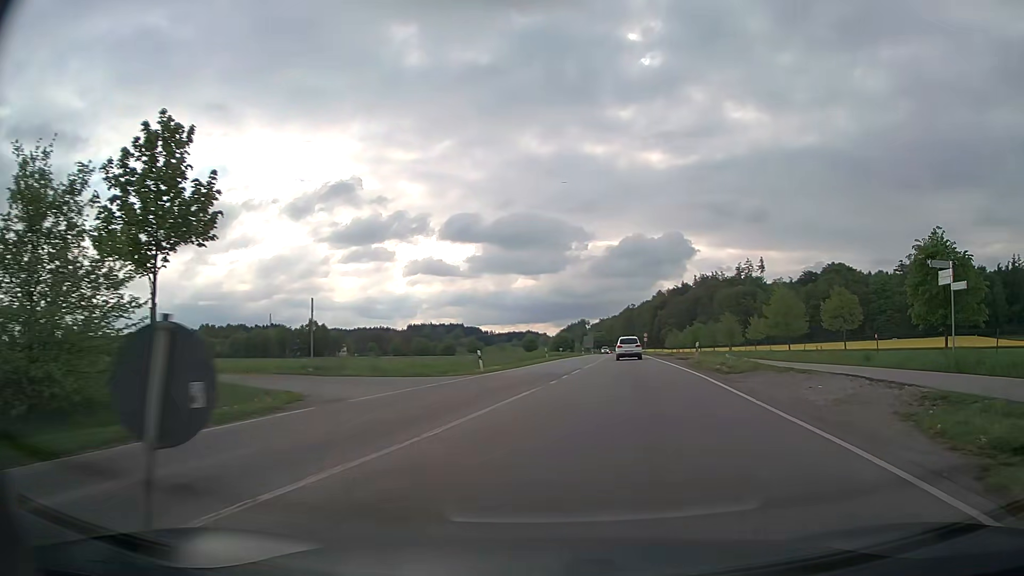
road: secondary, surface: asphalt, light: Day
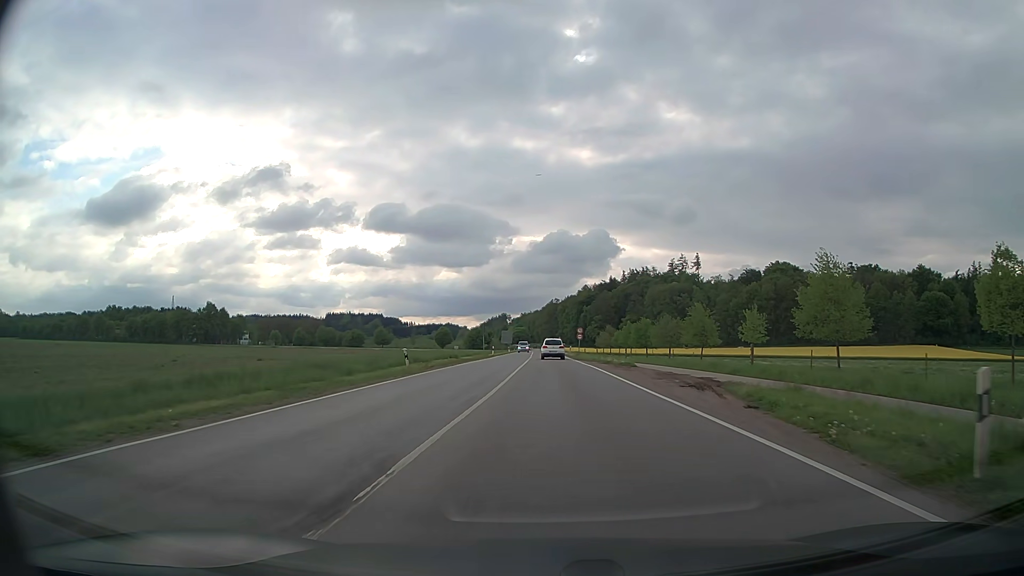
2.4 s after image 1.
(+3.0, +26.8) m; +8°
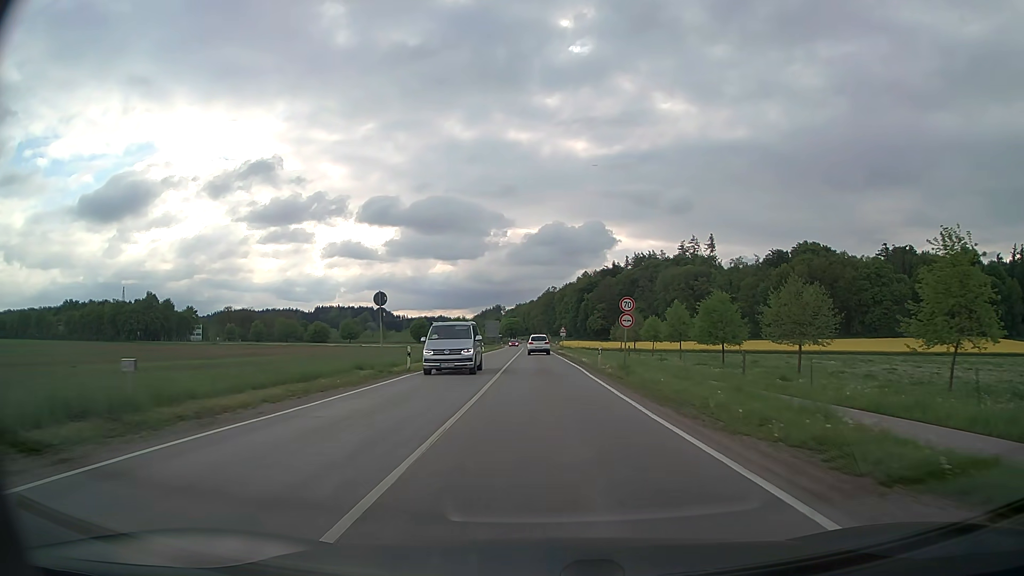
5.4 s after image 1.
(+0.4, +43.3) m; 0°
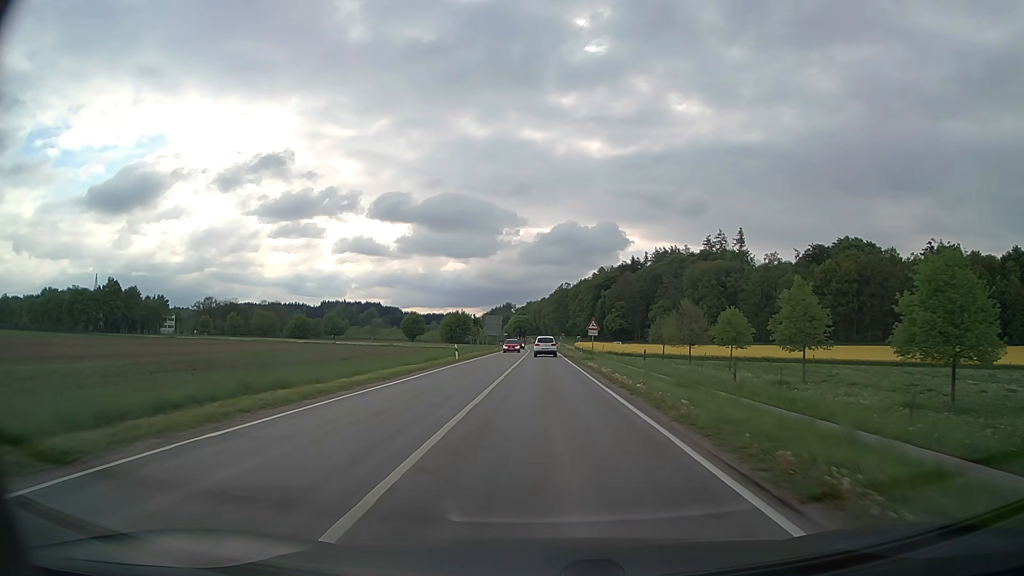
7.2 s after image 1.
(-0.2, +30.8) m; -1°
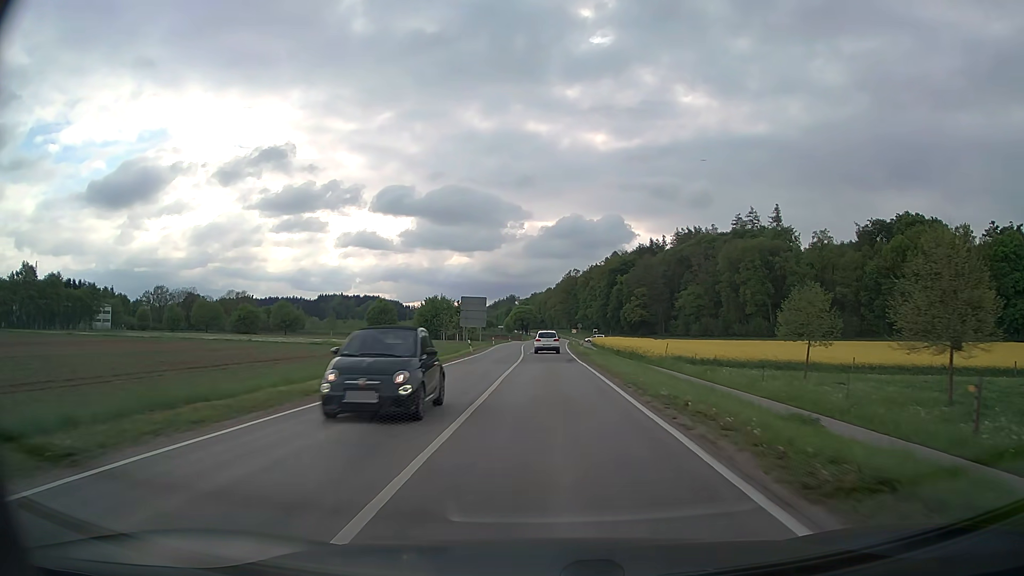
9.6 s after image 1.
(+0.1, +44.8) m; 0°
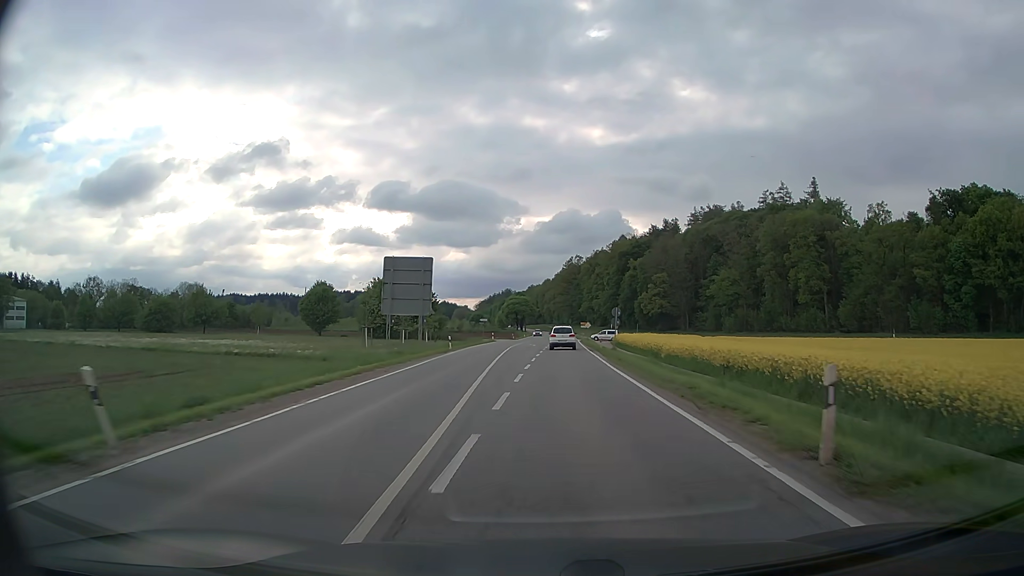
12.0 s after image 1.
(-0.2, +41.6) m; 0°
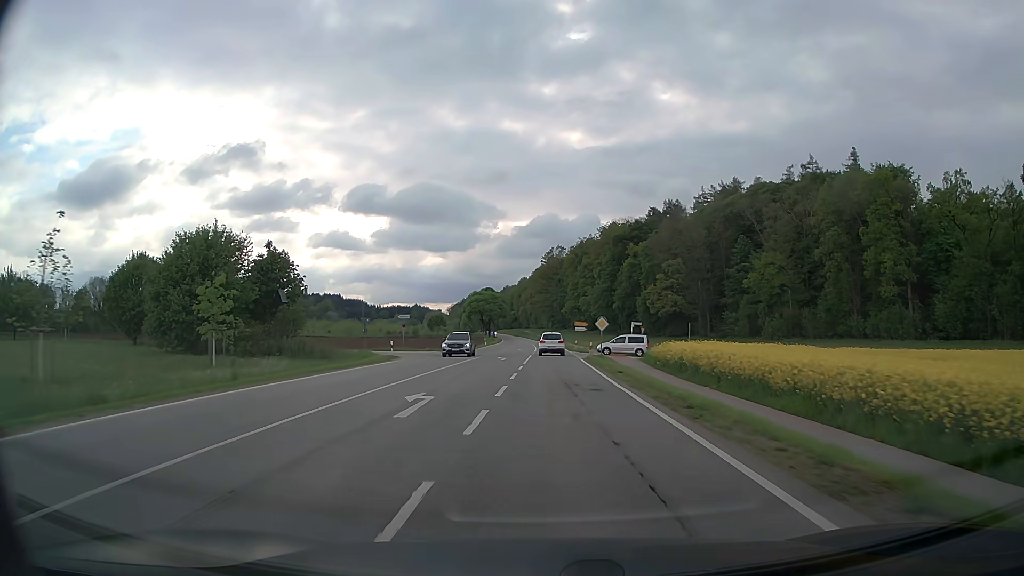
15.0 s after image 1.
(+1.3, +49.4) m; +2°
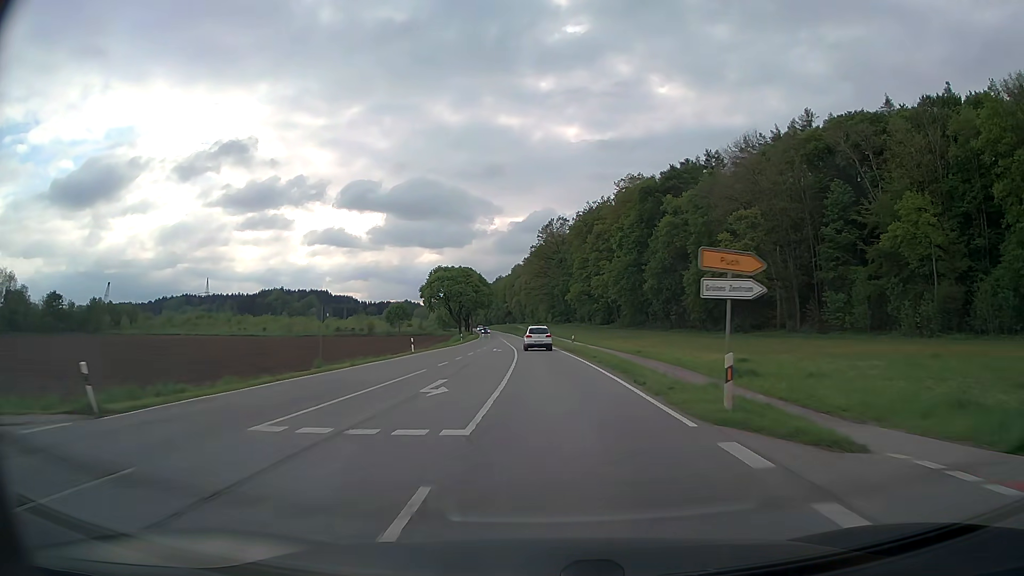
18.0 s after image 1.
(0.0, +54.2) m; 0°
(0, +10) (0, +20) (0, +30) (-1, +40) (-1, +50) (-2, +60) (-2, +70) (-3, +80) (-4, +90) (-5, +100) m
